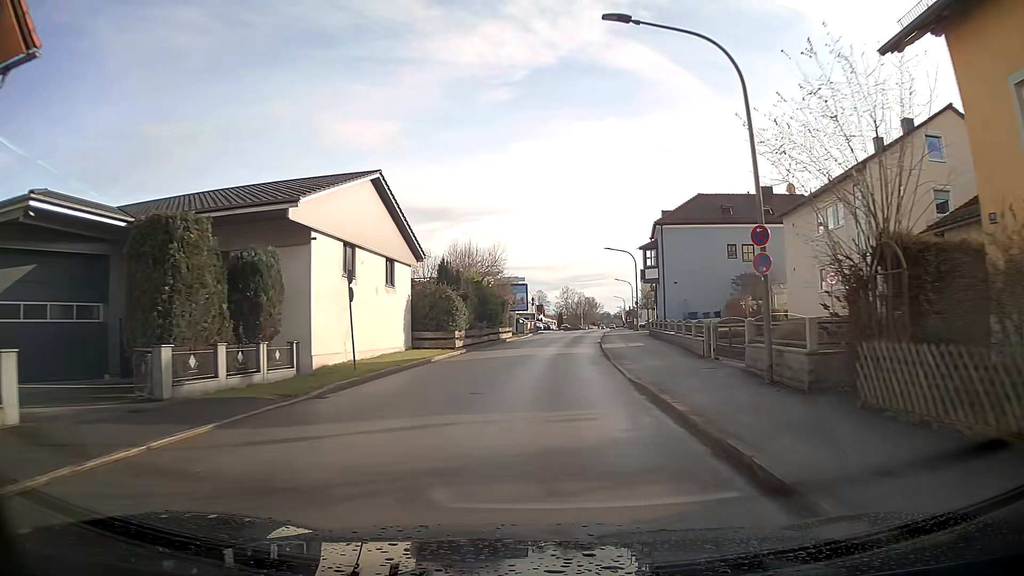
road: unclassified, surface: asphalt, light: Day
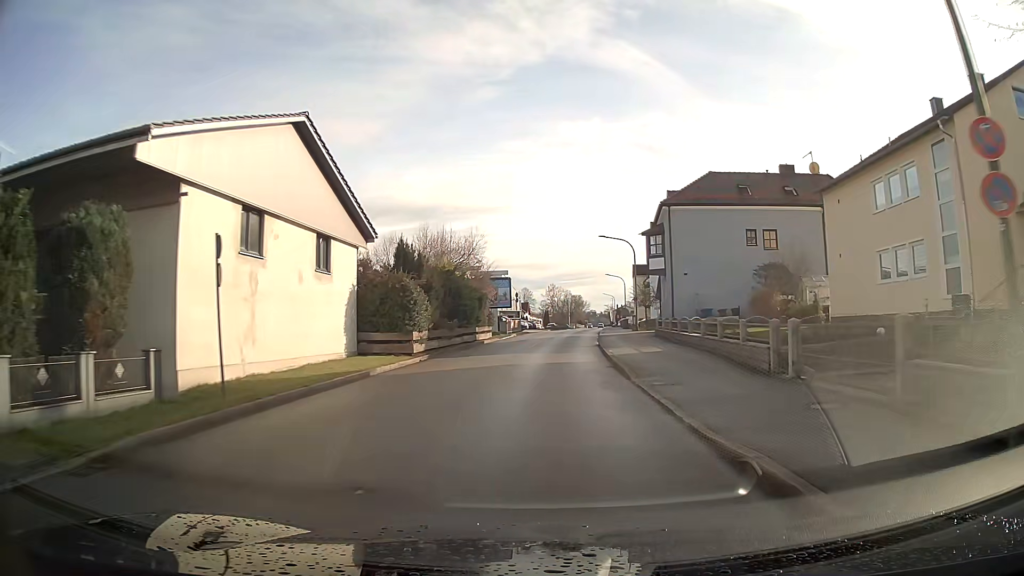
(+0.1, +7.6) m; +1°
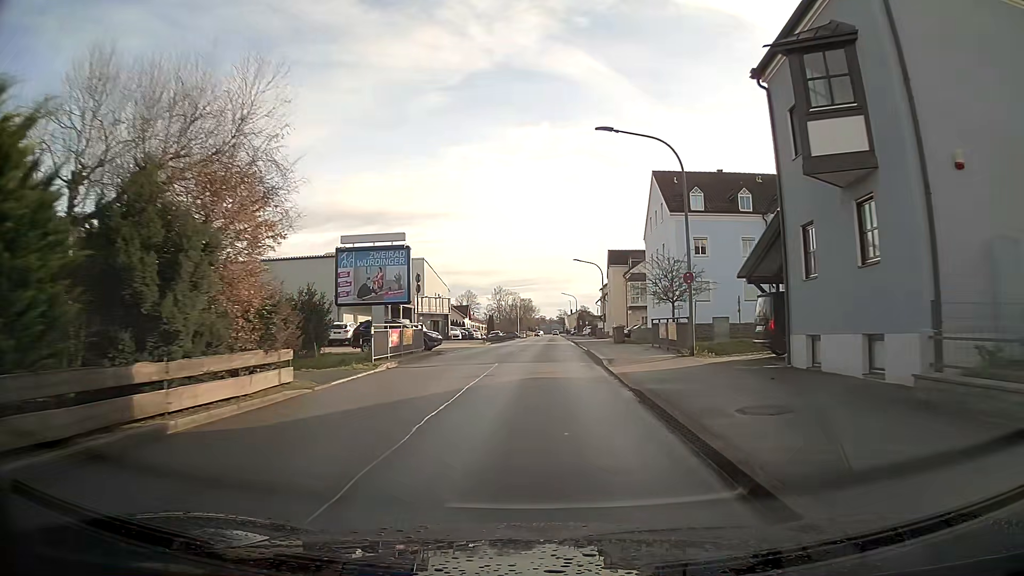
(+1.4, +30.9) m; +4°
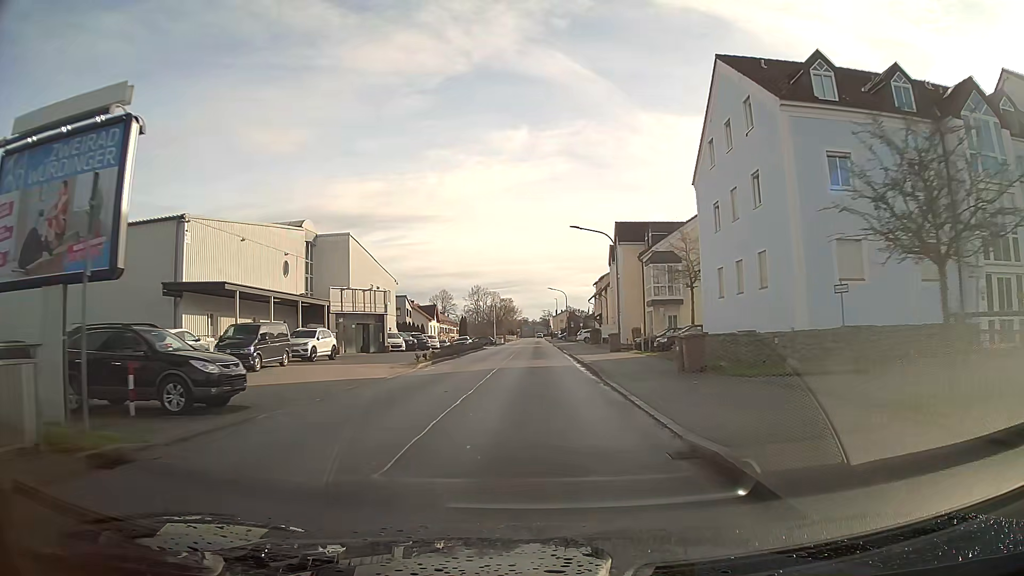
(+0.4, +23.3) m; +1°
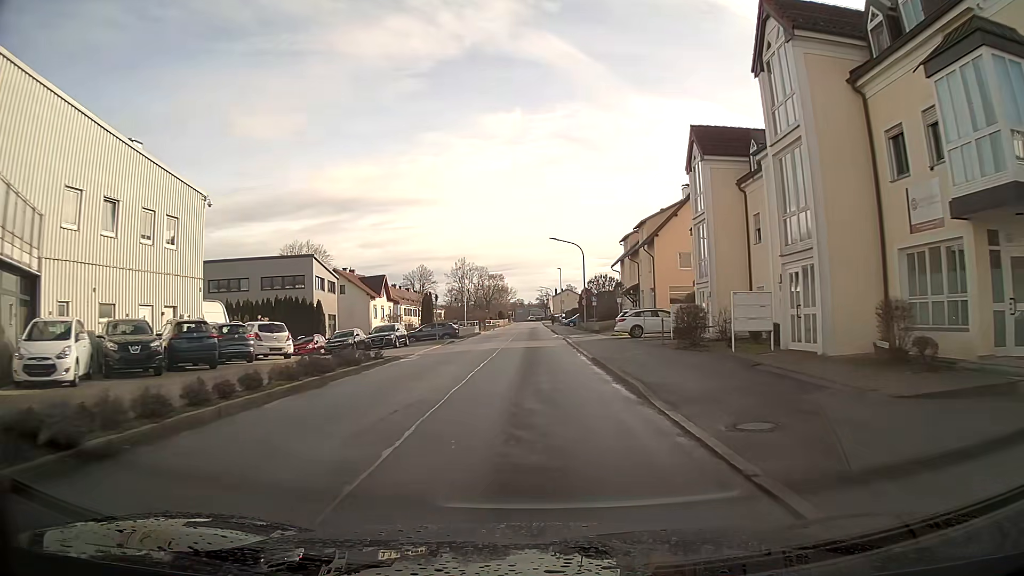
(+0.1, +38.4) m; 0°
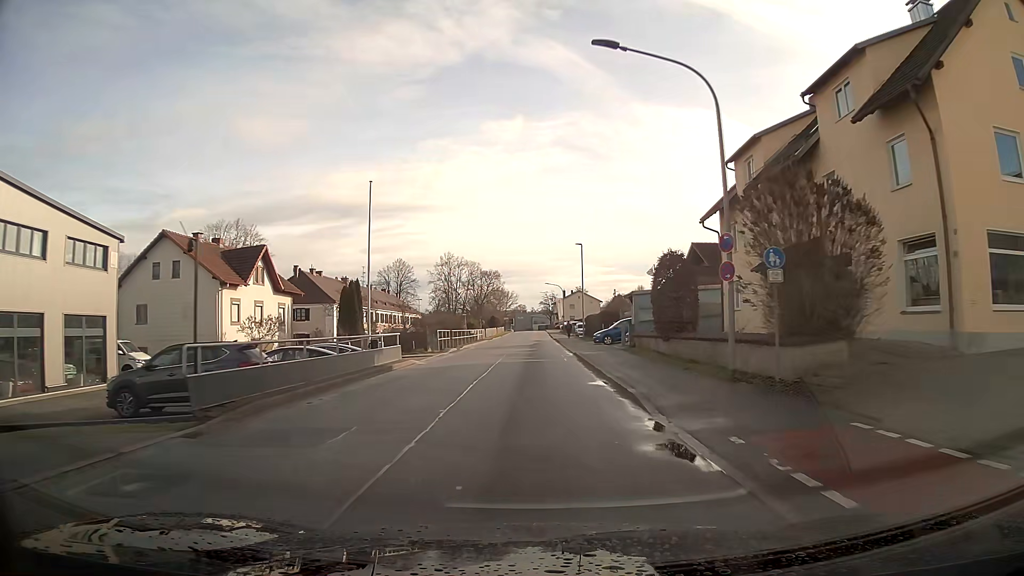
(-0.1, +38.6) m; 0°
(0, +10) (0, +20) (0, +30) (0, +40) (0, +50) (0, +60) (0, +70) (0, +80) (0, +90) (0, +100) m
